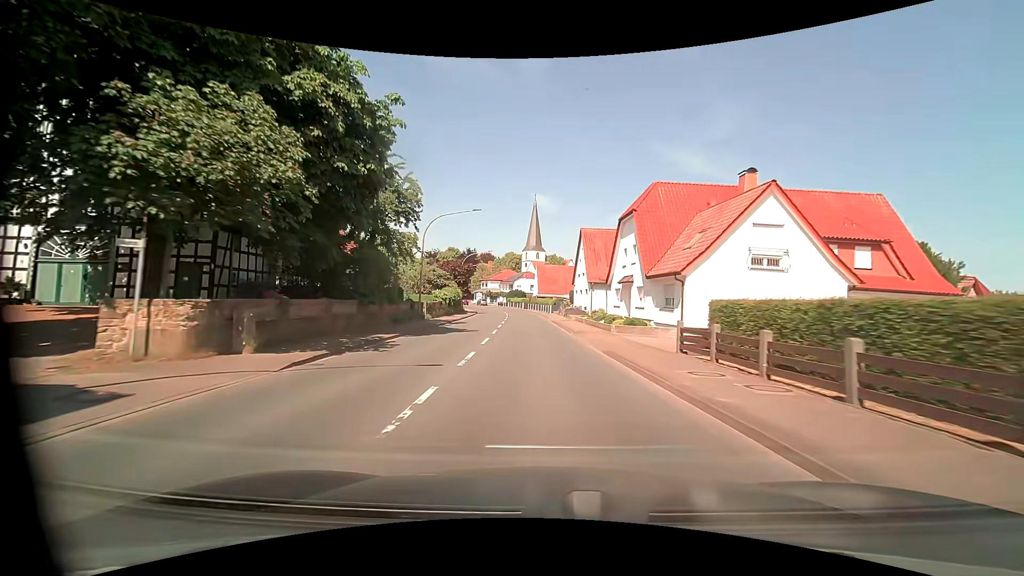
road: primary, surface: asphalt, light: Day
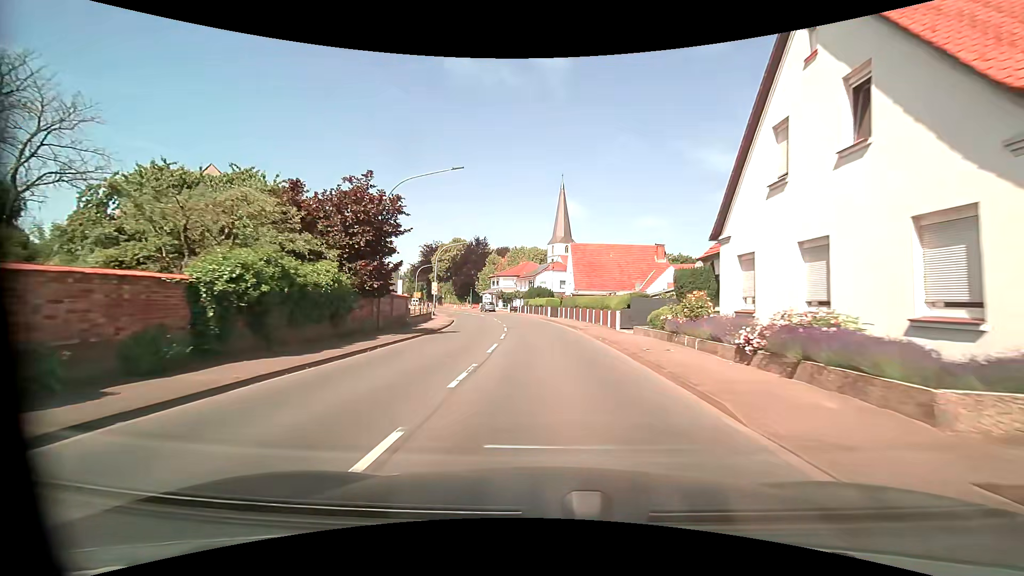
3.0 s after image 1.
(-1.5, +39.6) m; -3°
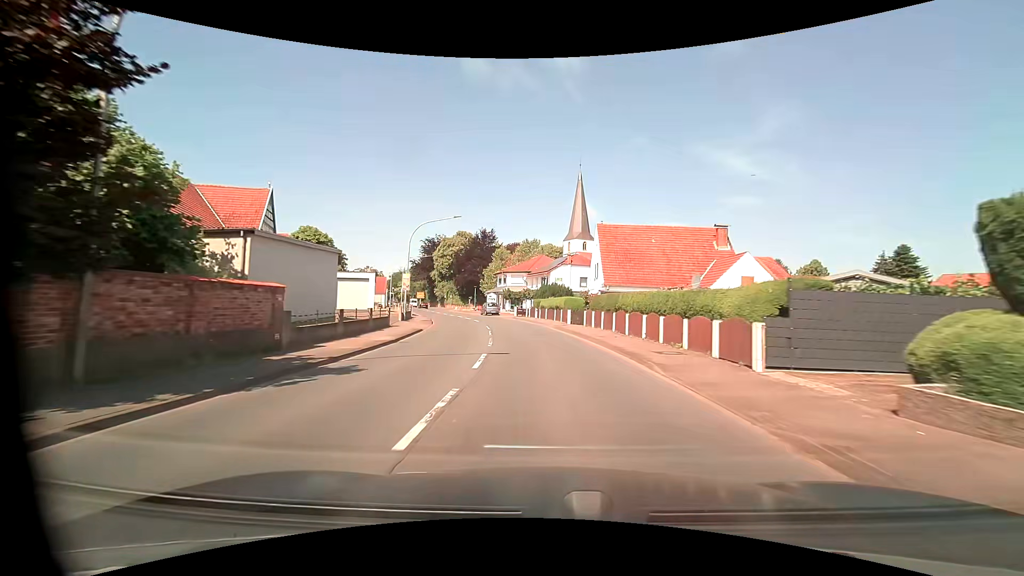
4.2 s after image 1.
(-0.2, +15.8) m; -2°
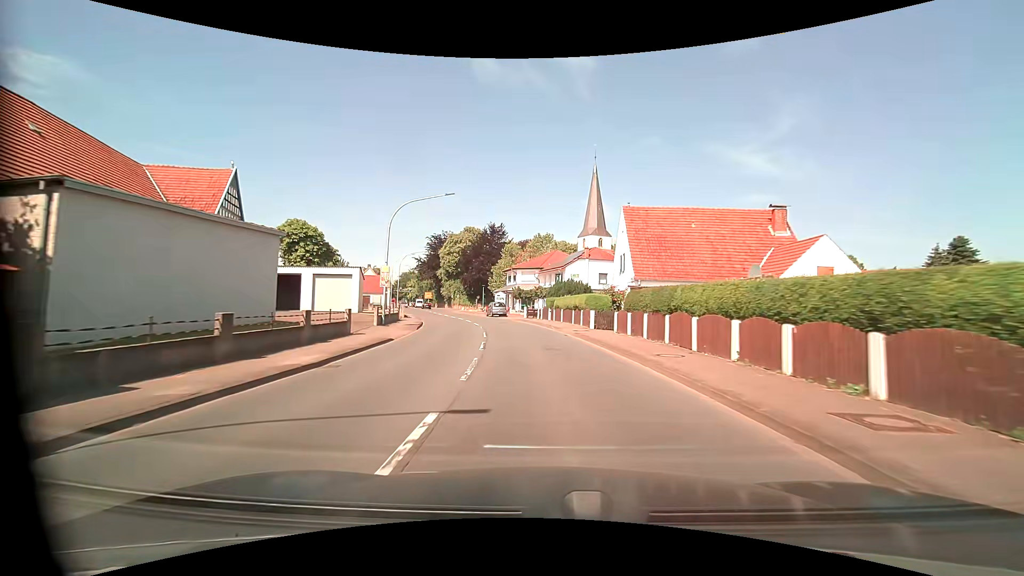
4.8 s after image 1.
(-0.1, +7.9) m; -1°
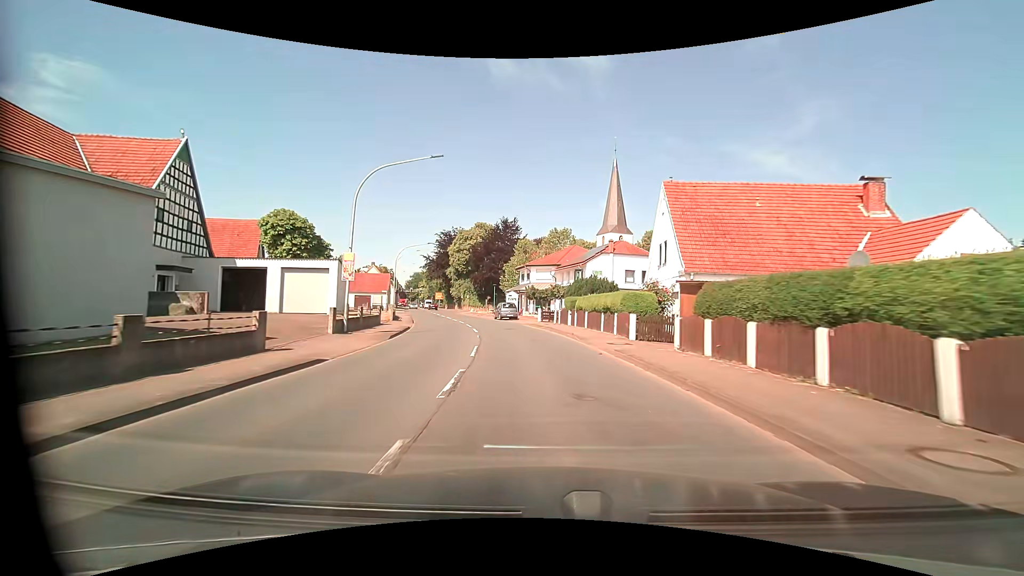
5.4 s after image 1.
(-0.1, +7.9) m; -2°
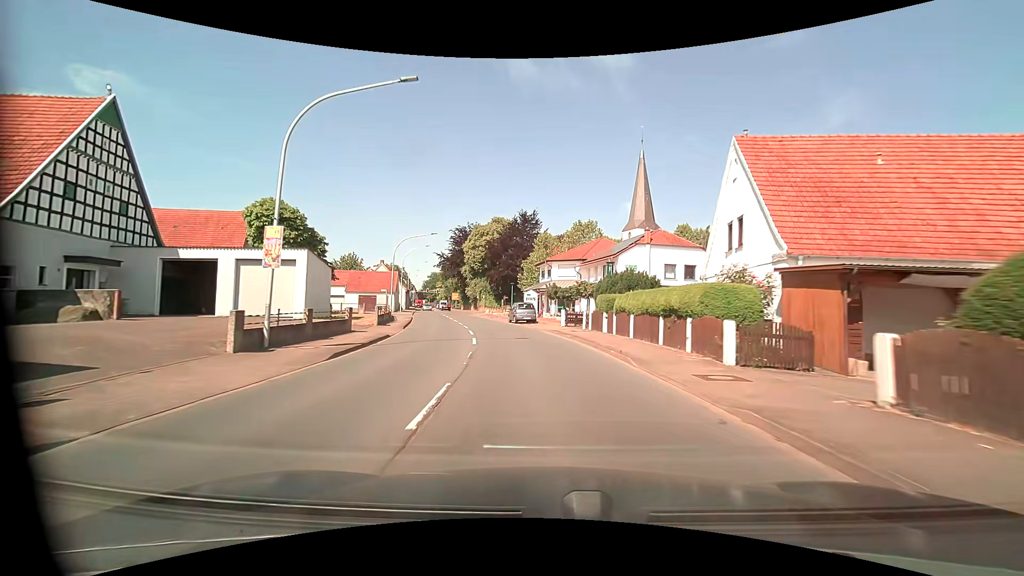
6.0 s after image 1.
(-0.2, +7.9) m; -2°
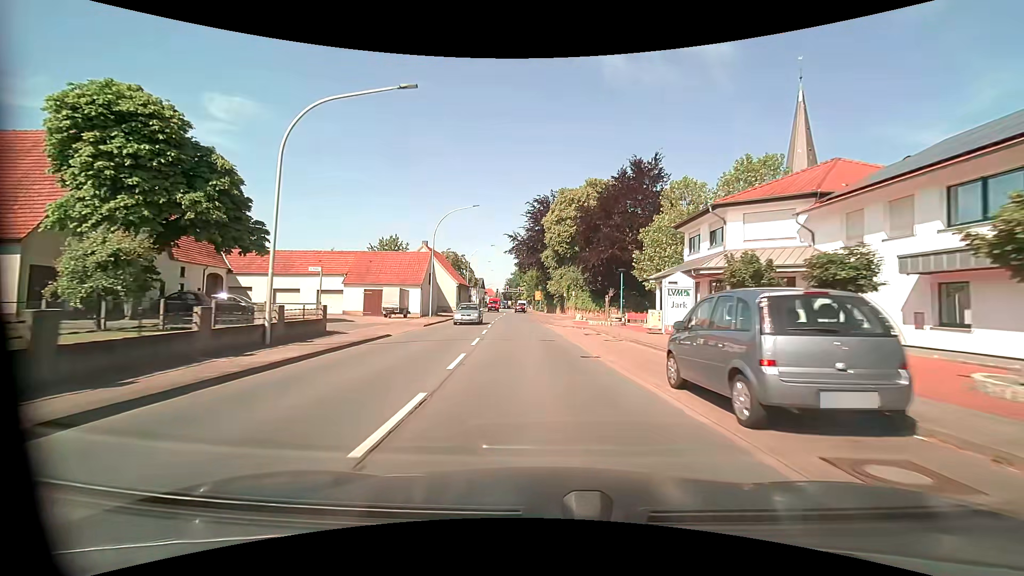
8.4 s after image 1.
(-3.1, +31.4) m; -11°
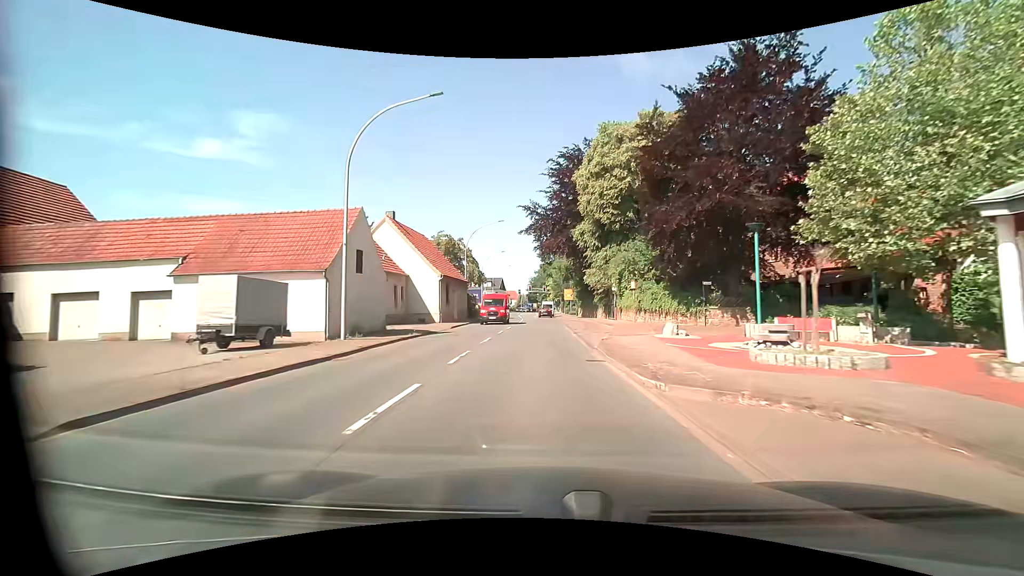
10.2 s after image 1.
(-0.7, +23.7) m; -3°
